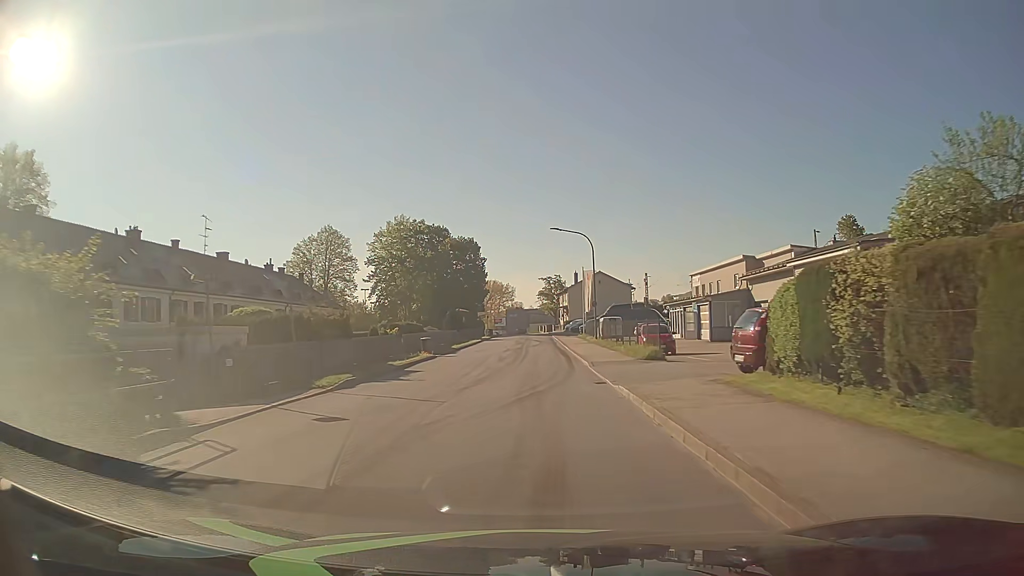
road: unclassified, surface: asphalt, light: Day
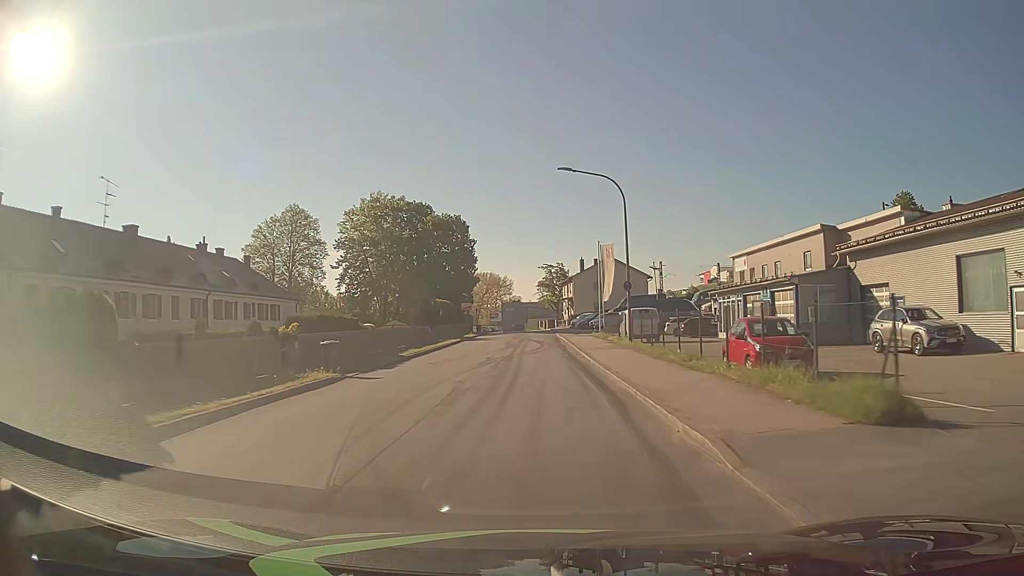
(0.0, +16.1) m; 0°
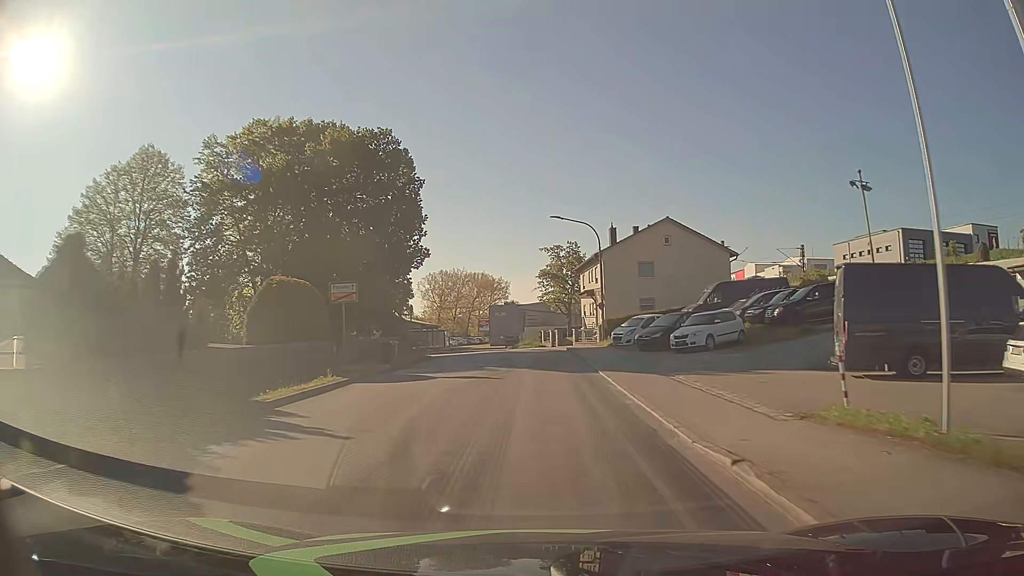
(0.0, +39.2) m; 0°
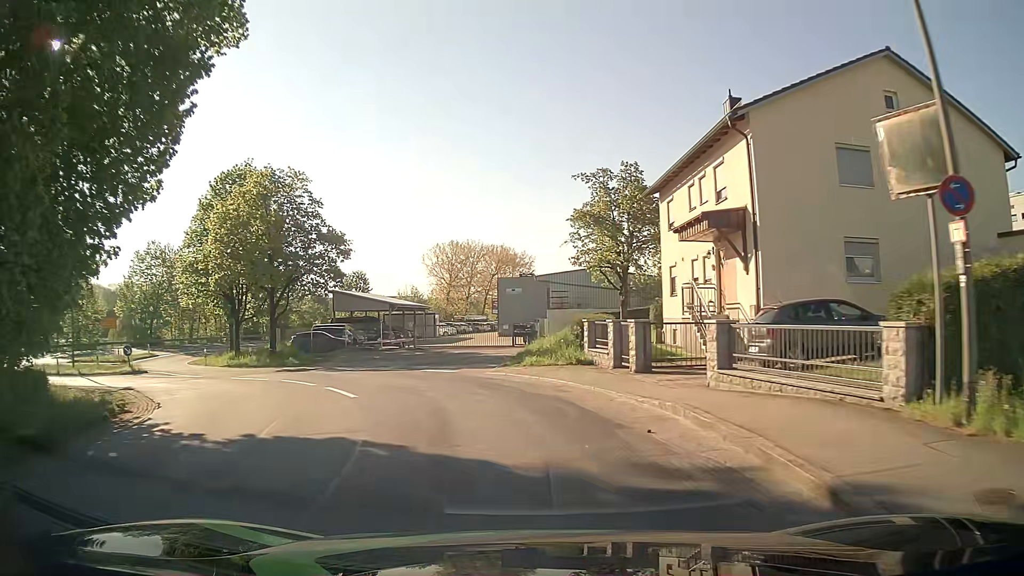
(-0.1, +32.0) m; -3°
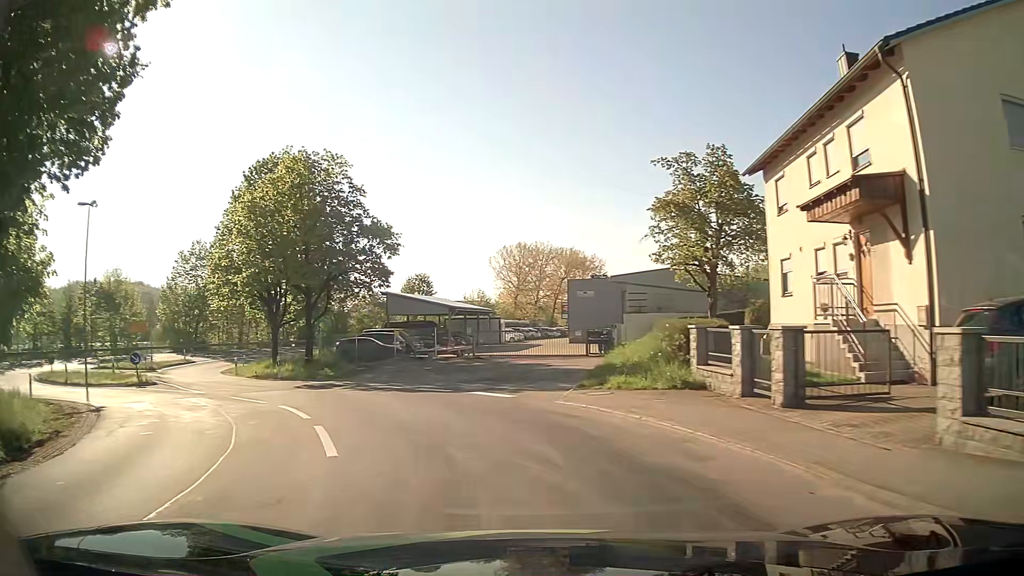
(-0.2, +5.5) m; -5°
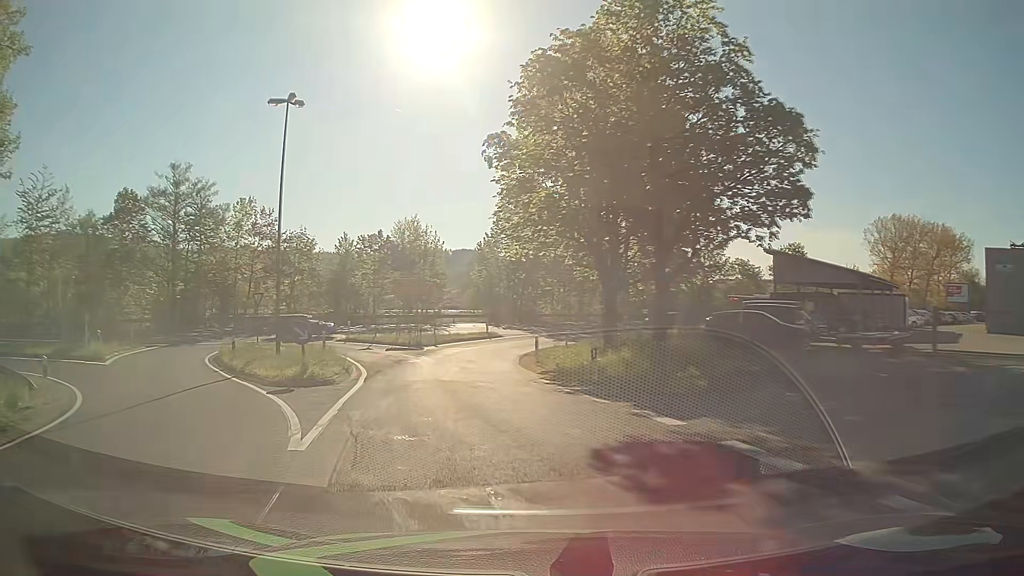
(-4.4, +15.8) m; -31°
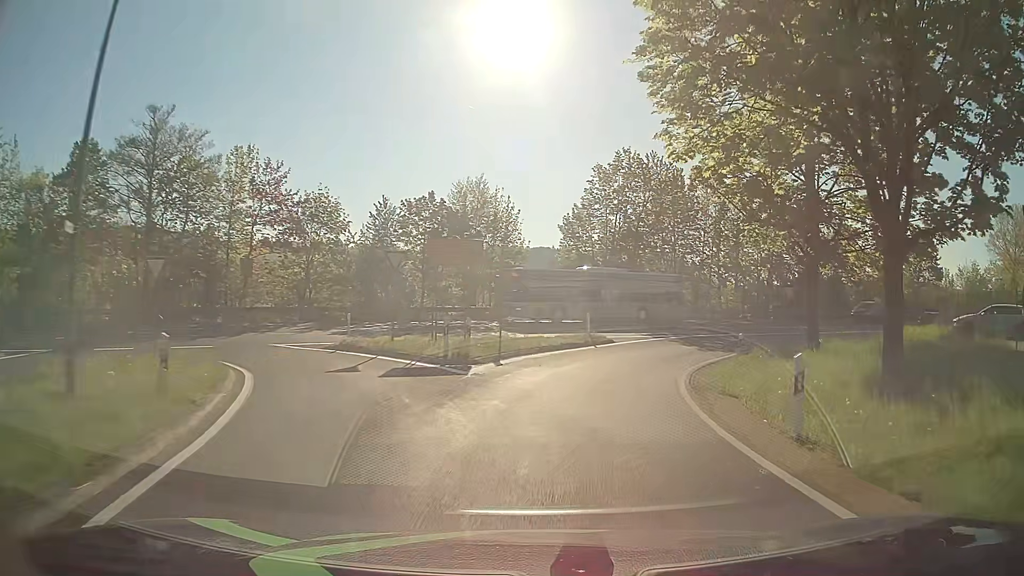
(-2.0, +17.6) m; -6°
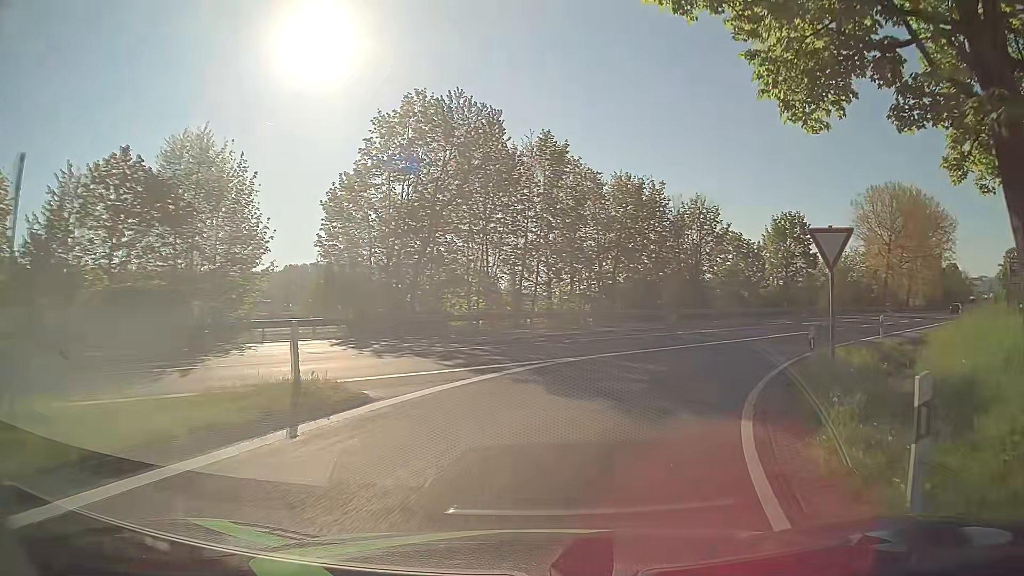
(+2.2, +17.7) m; +17°
(+1, +10) (+5, +19) (+11, +27) (+18, +34) (+25, +42) (+32, +49) (+39, +56) (+46, +63) (+53, +71) (+59, +78) m
